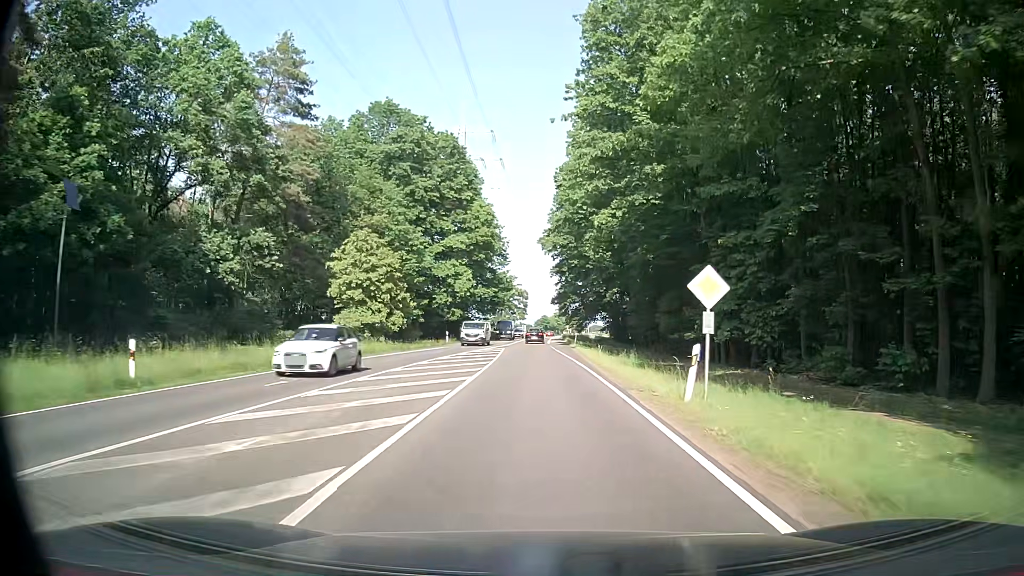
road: secondary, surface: asphalt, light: Day
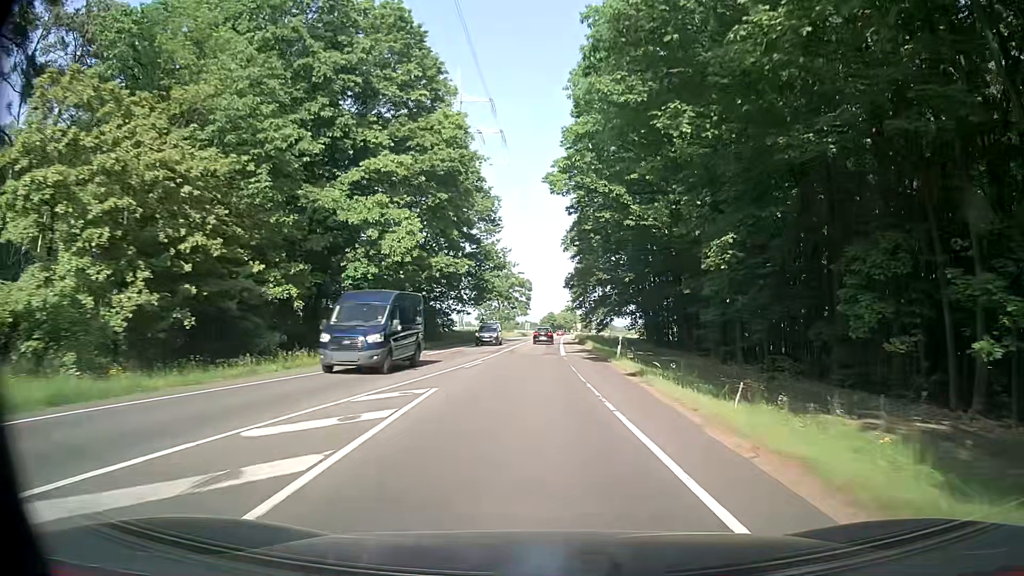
(-0.3, +31.4) m; -1°
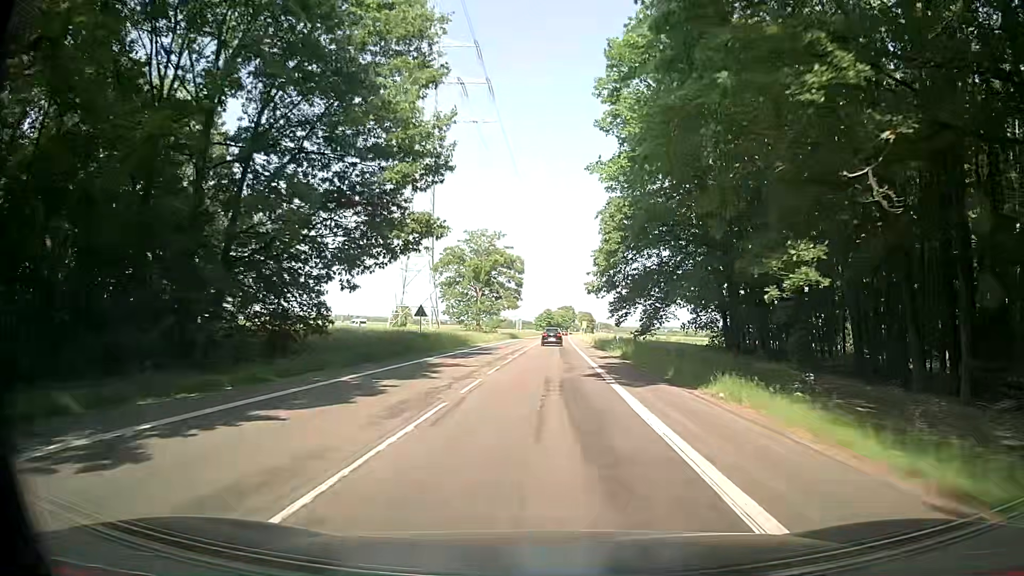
(+0.1, +41.9) m; +1°
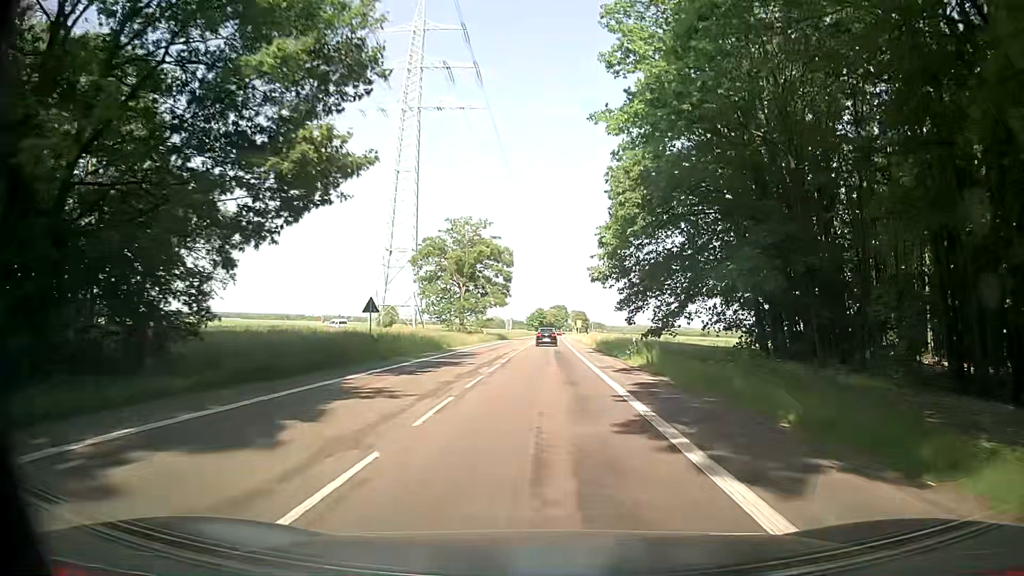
(+0.1, +10.5) m; +2°
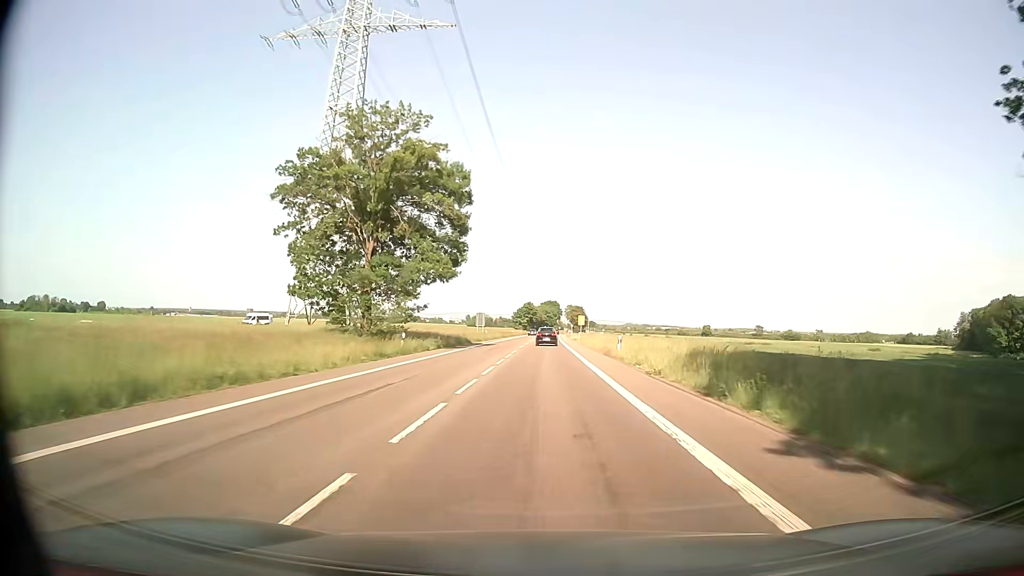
(-0.4, +42.5) m; 0°
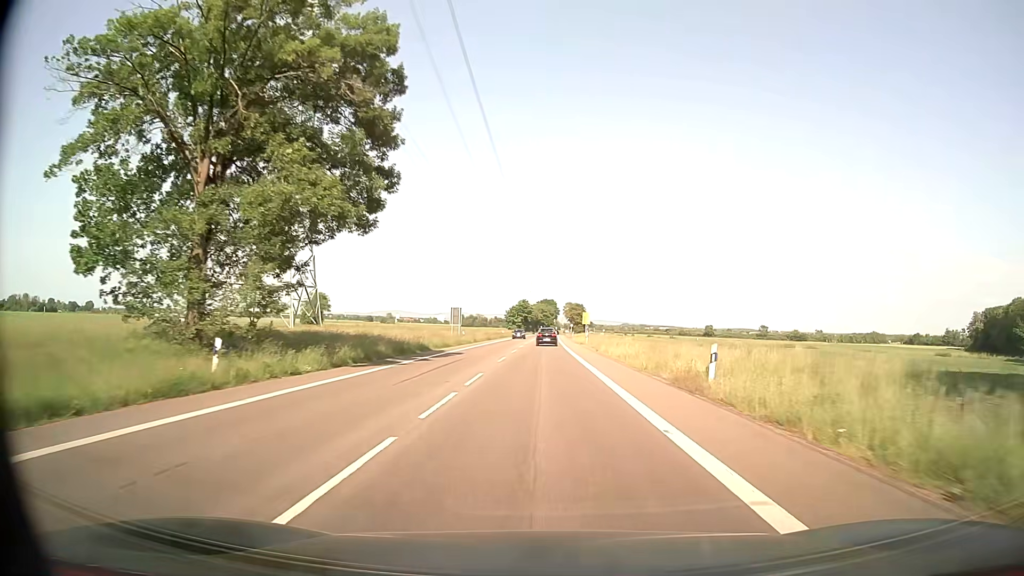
(0.0, +21.5) m; 0°
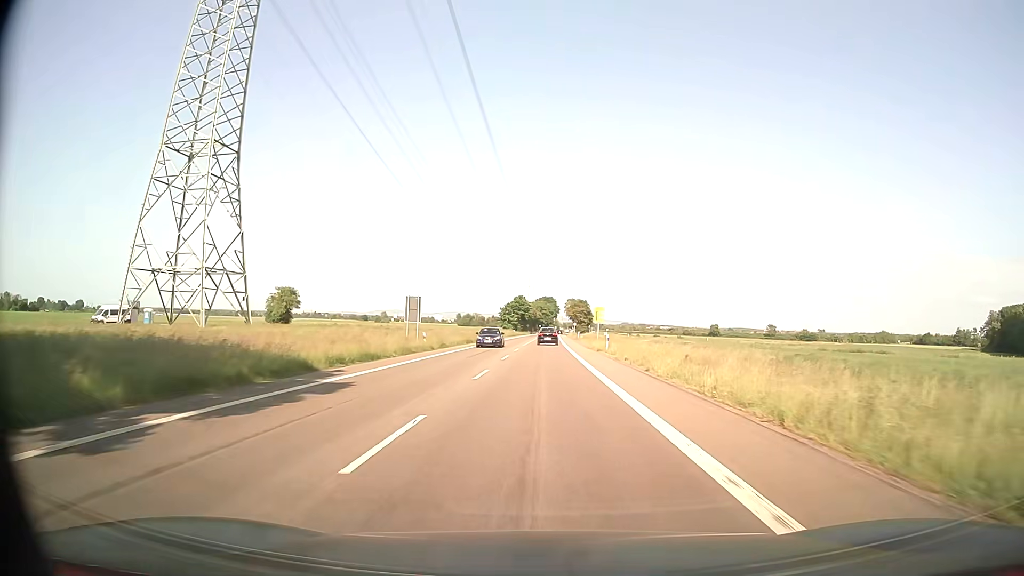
(+0.1, +21.6) m; 0°
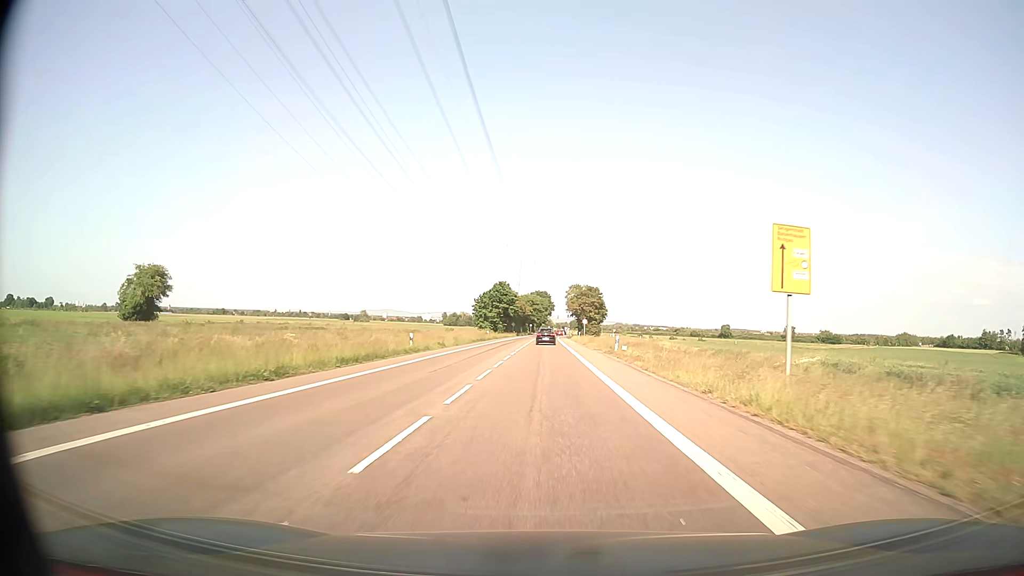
(+0.3, +54.8) m; +1°
(0, +10) (0, +20) (0, +30) (0, +40) (0, +50) (0, +60) (+1, +70) (+1, +80) (+1, +90) (+1, +100) m
